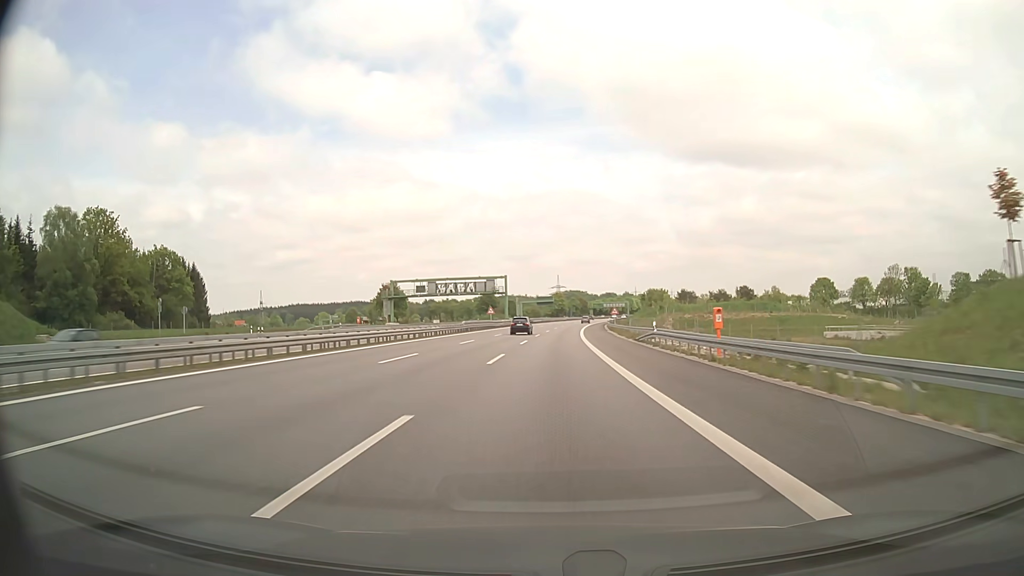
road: motorway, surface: asphalt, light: Day
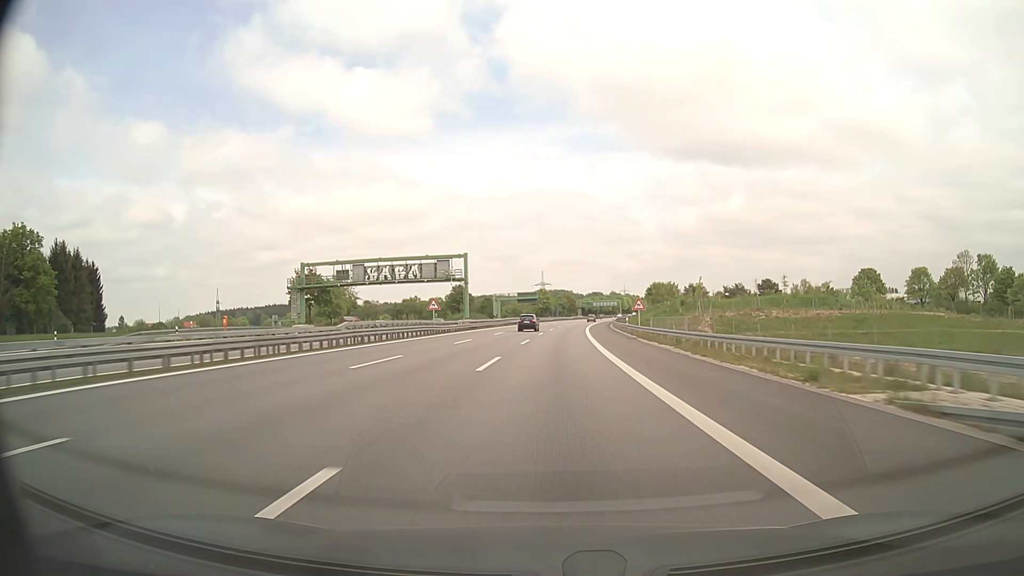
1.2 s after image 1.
(+0.4, +39.5) m; +1°
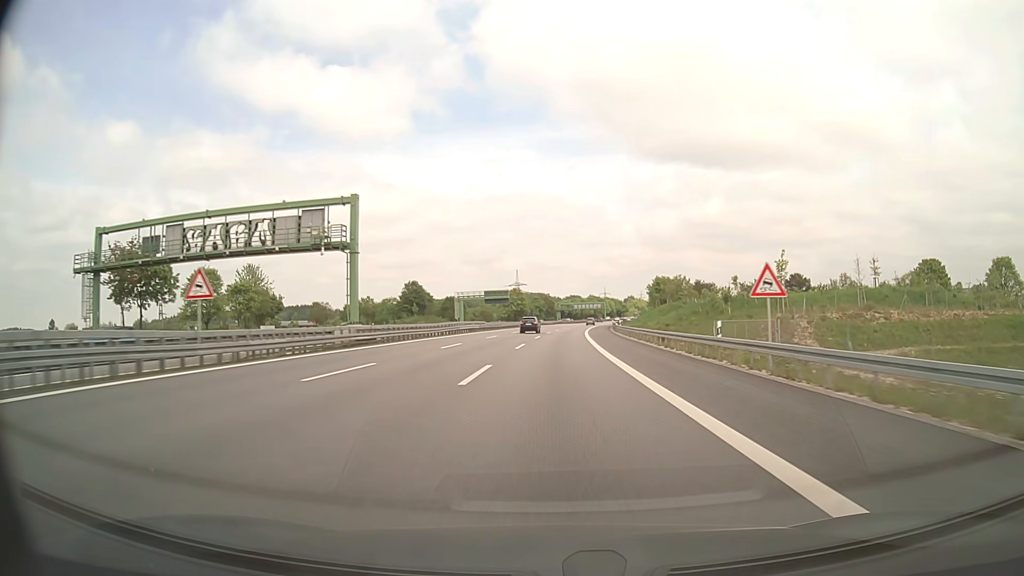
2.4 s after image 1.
(+0.6, +39.5) m; +2°
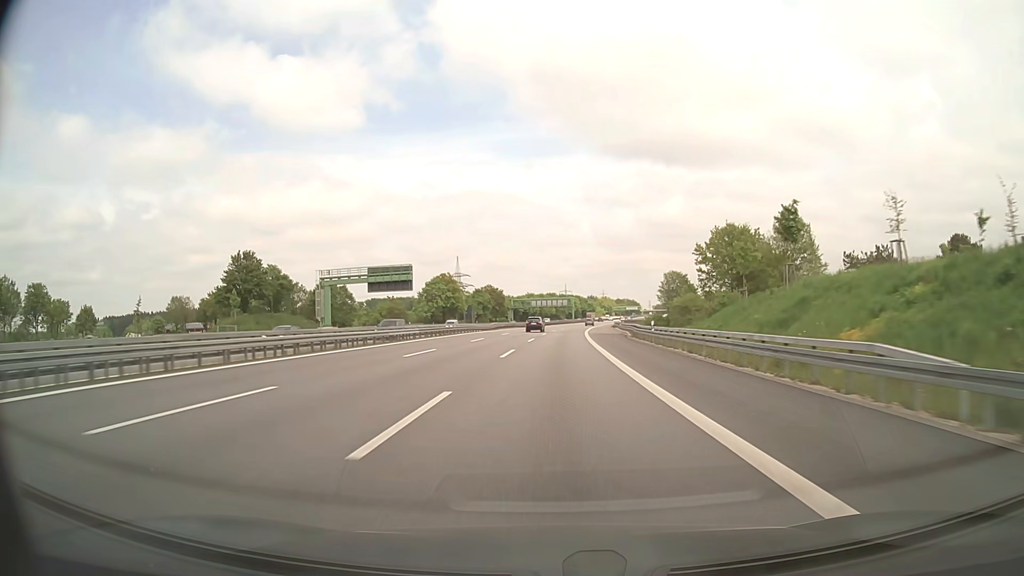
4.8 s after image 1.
(+2.7, +79.0) m; +4°
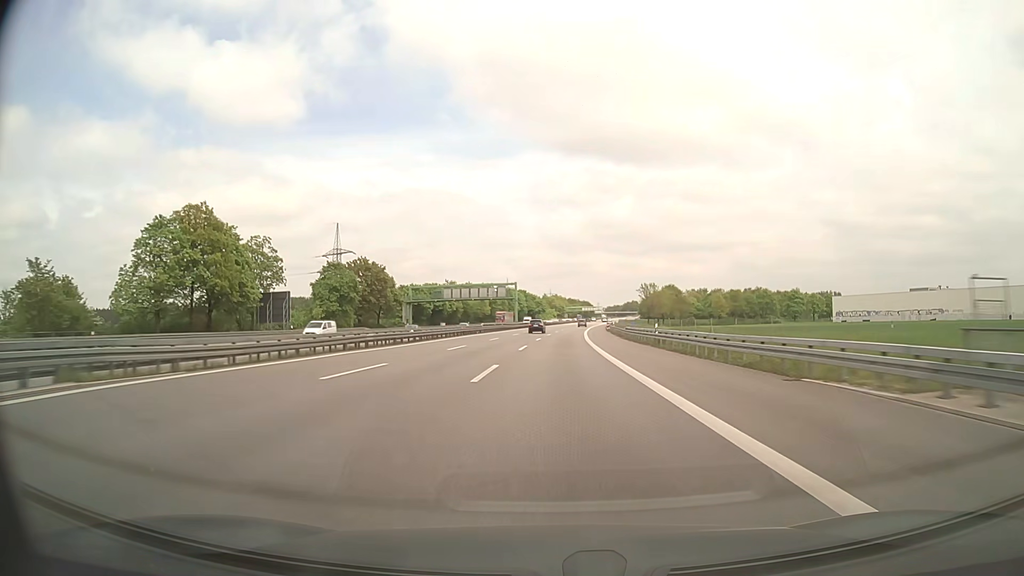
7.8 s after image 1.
(+4.0, +99.0) m; +5°
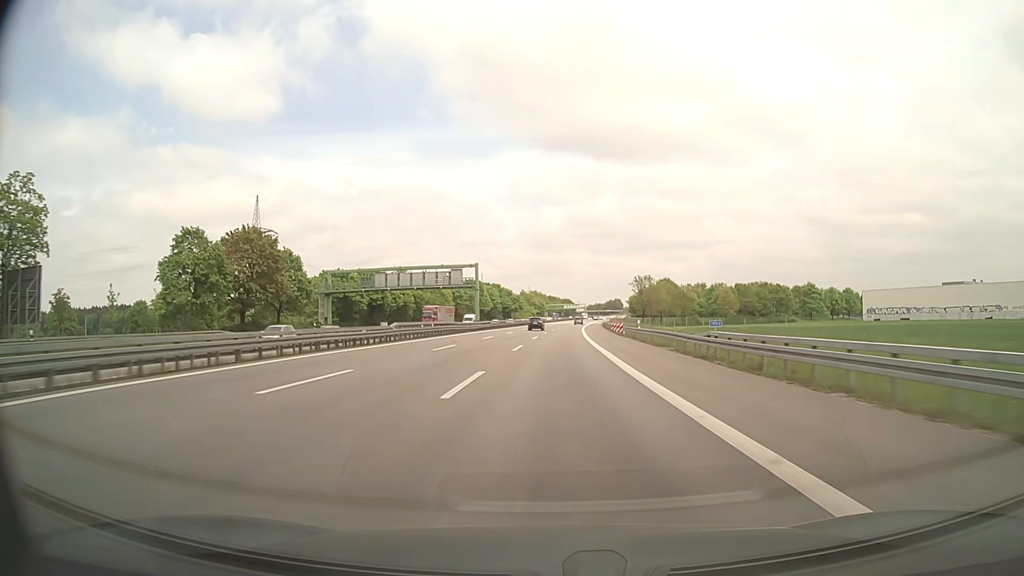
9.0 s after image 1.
(+0.7, +39.9) m; +2°
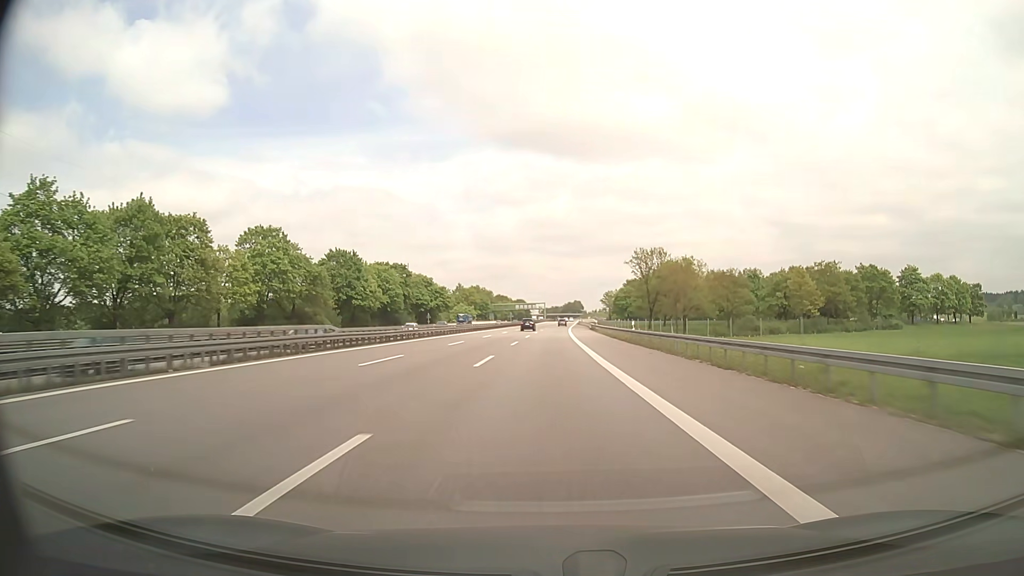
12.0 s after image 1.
(+3.6, +100.8) m; +4°
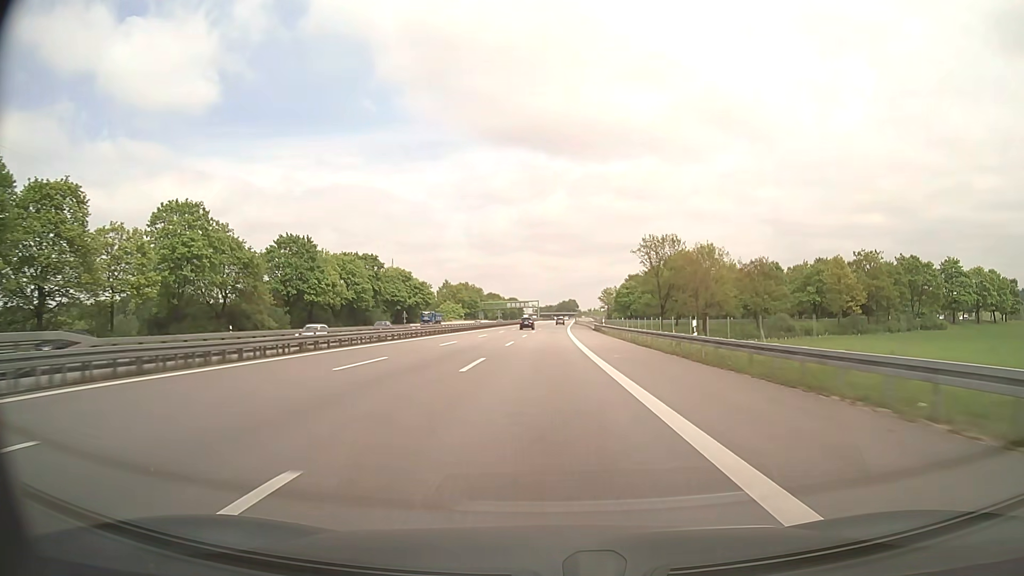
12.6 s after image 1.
(+0.1, +20.3) m; +1°
(0, +10) (0, +20) (0, +30) (0, +40) (0, +50) (0, +60) (+1, +70) (+1, +80) (+1, +90) (+1, +100) m
